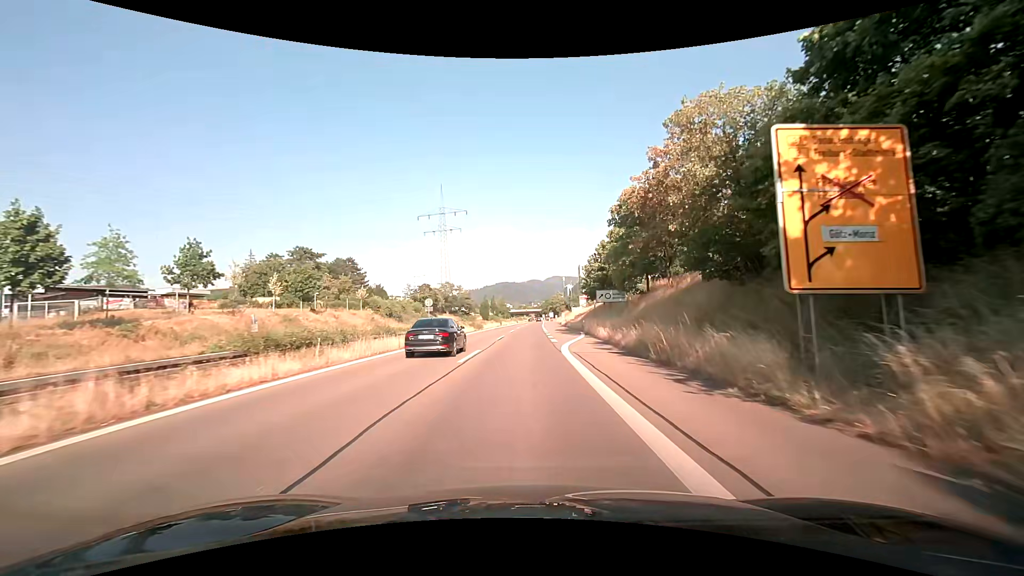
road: trunk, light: Day
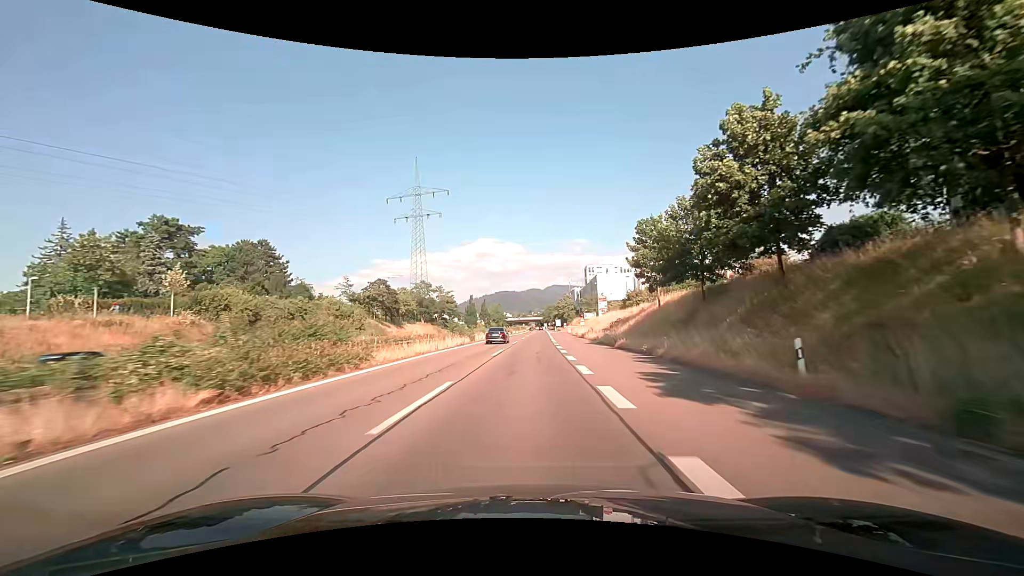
(+0.4, +45.4) m; 0°
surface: asphalt
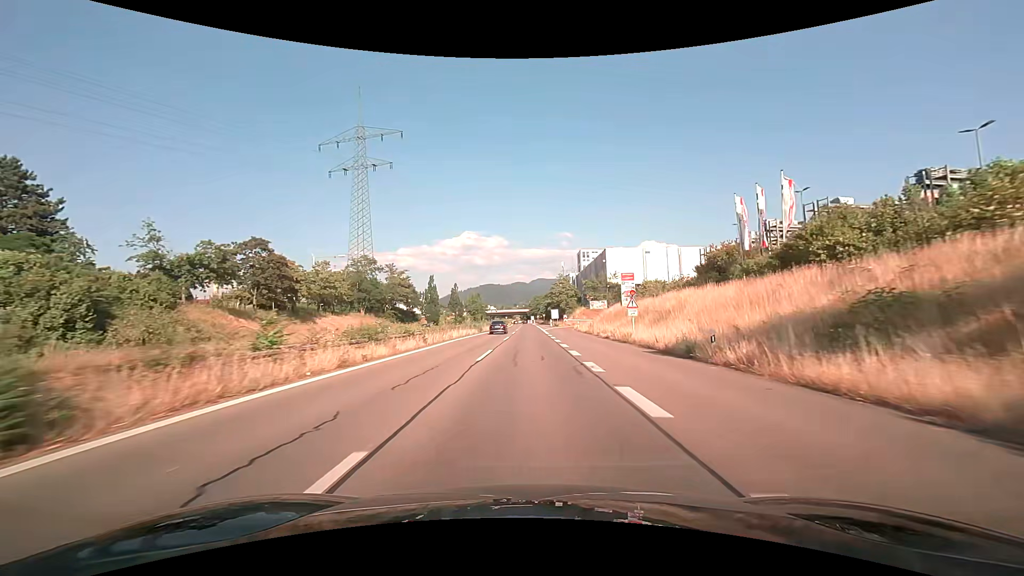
(+0.2, +43.5) m; +1°
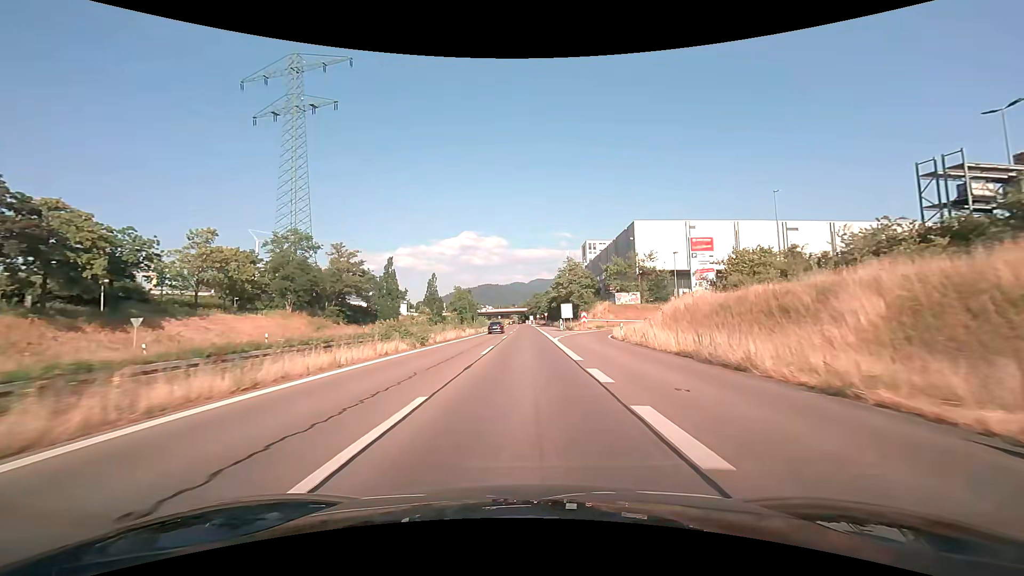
(+0.3, +32.4) m; 0°
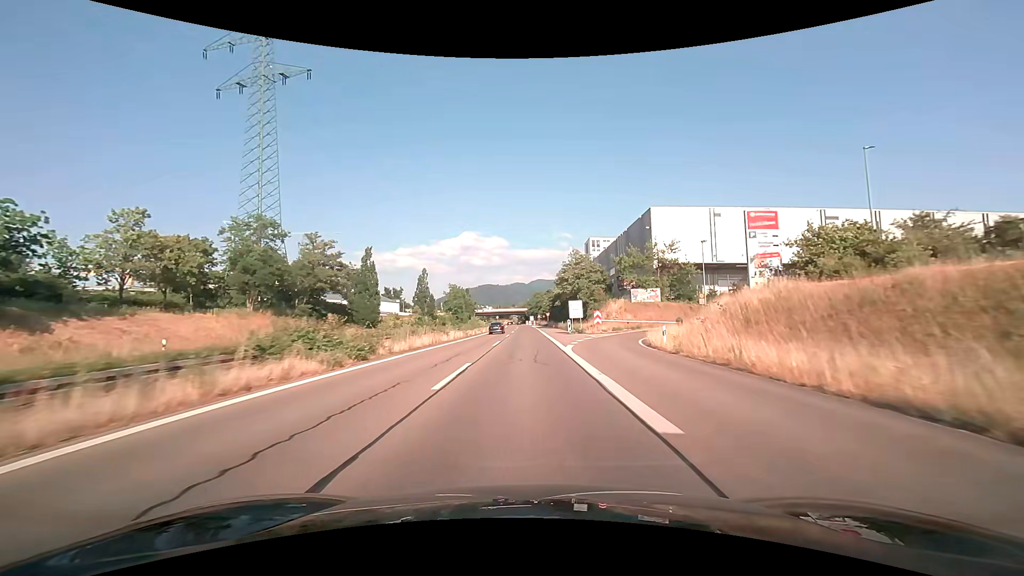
(0.0, +10.7) m; 0°
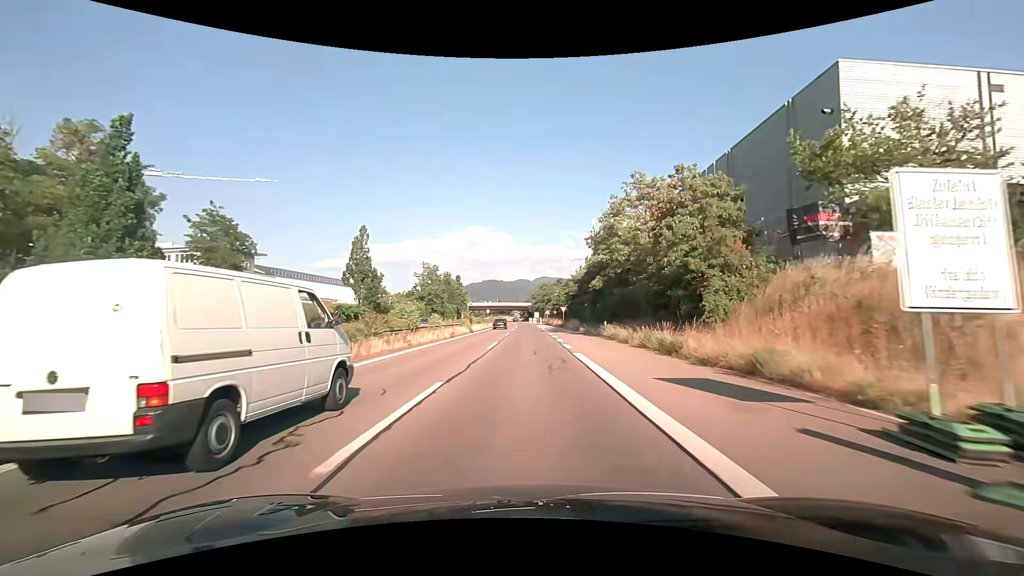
(-0.2, +41.5) m; -1°
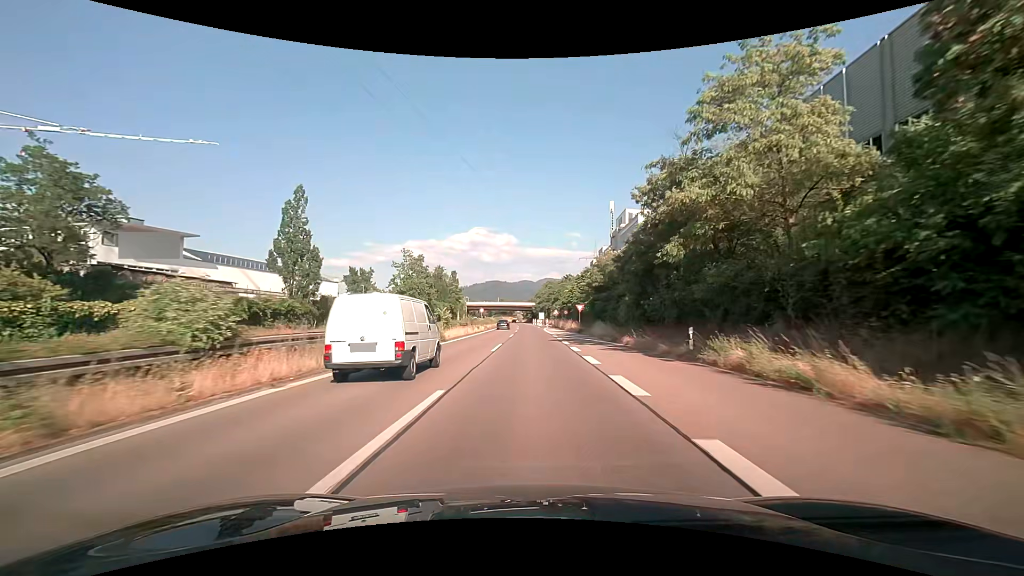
(-0.1, +19.0) m; 0°
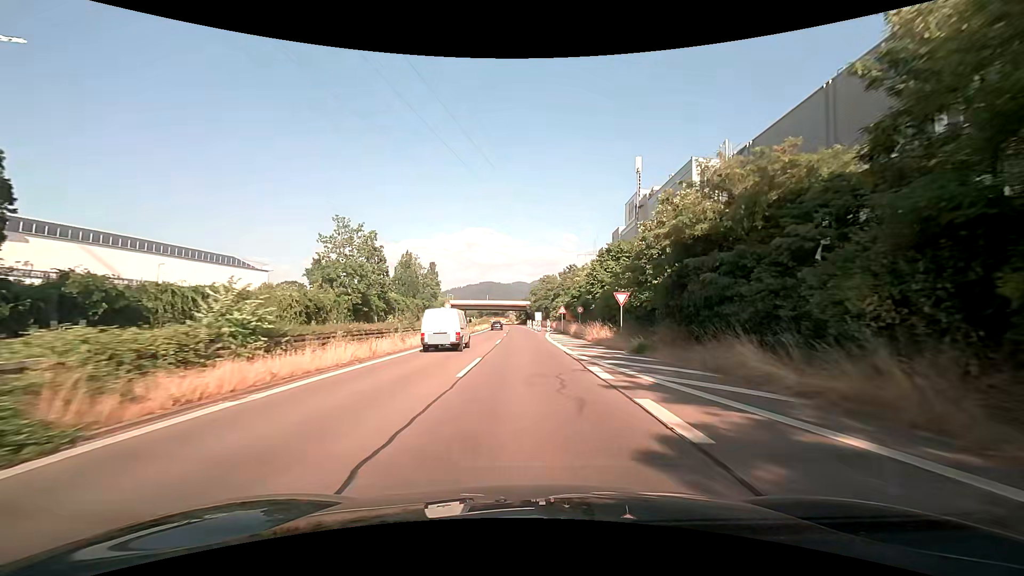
(+0.1, +27.1) m; +1°
(0, +10) (0, +20) (0, +30) (0, +40) (-1, +50) (-1, +60) (-1, +70) (-2, +80) (-2, +90) (-3, +100) m
